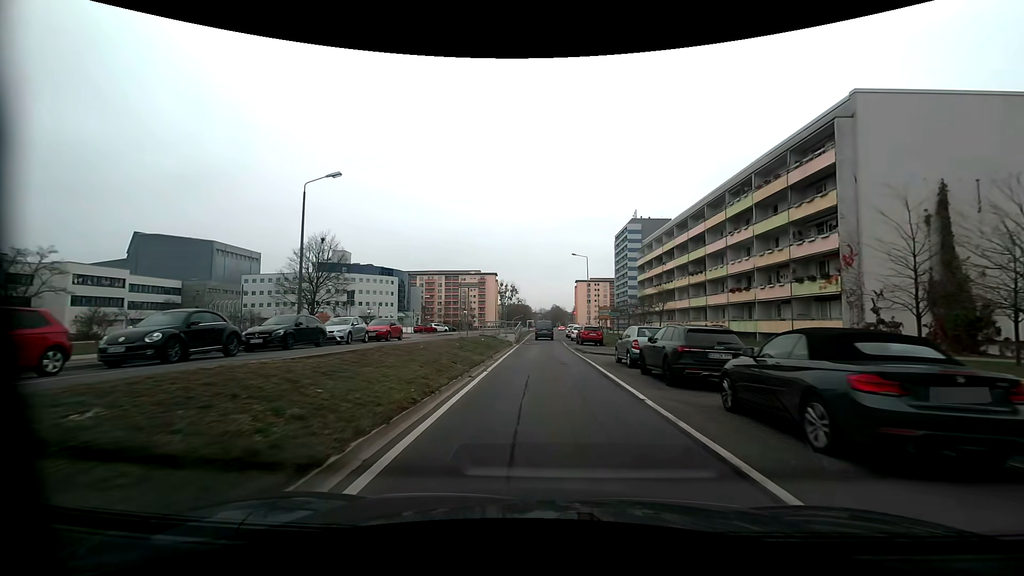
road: tertiary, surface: asphalt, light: Day
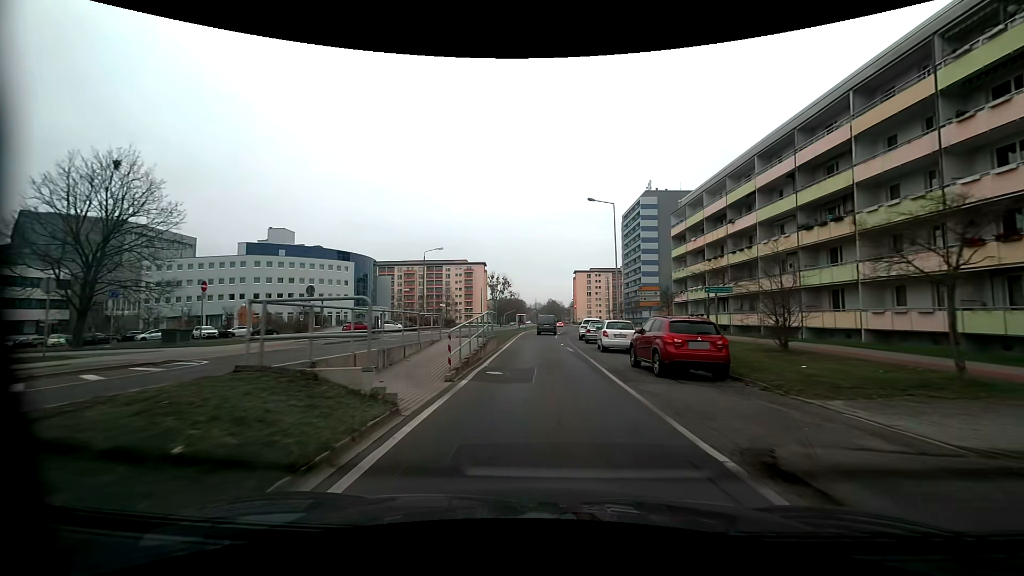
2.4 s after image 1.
(0.0, +27.3) m; +1°
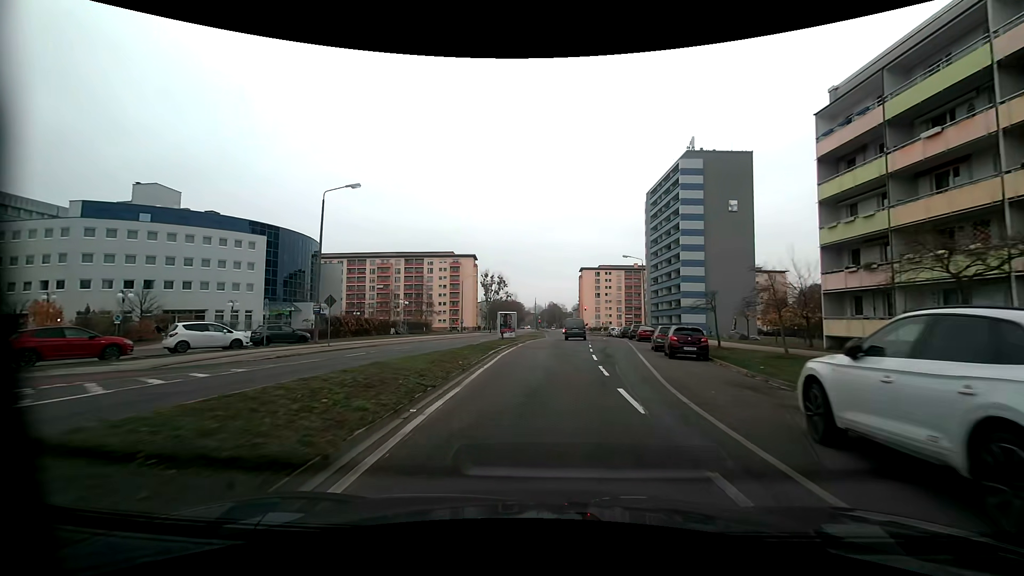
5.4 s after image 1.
(-0.4, +33.8) m; 0°
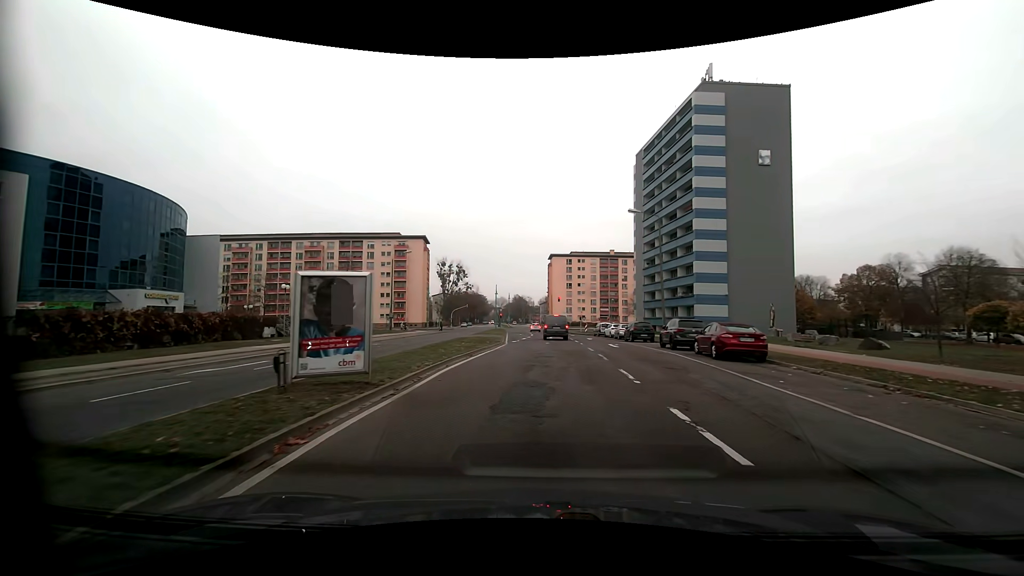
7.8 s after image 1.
(+0.9, +26.8) m; +3°
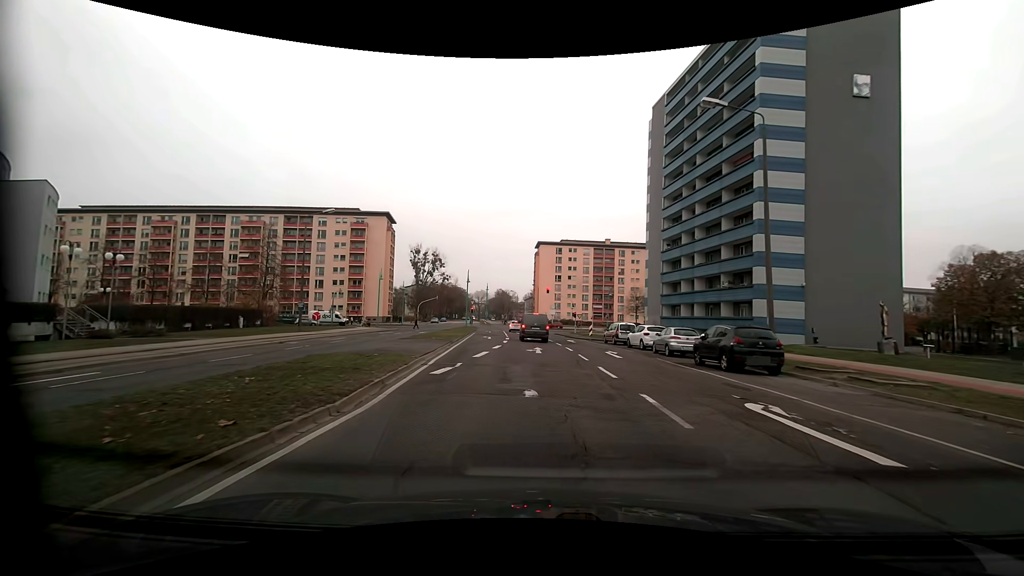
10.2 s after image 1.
(+0.8, +22.0) m; +2°
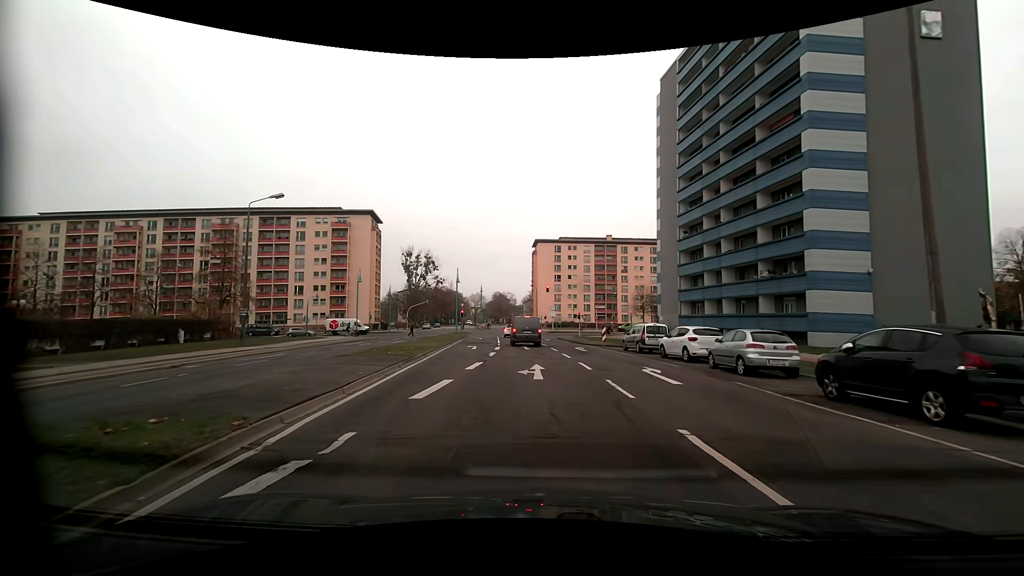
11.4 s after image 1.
(+0.1, +8.7) m; +1°
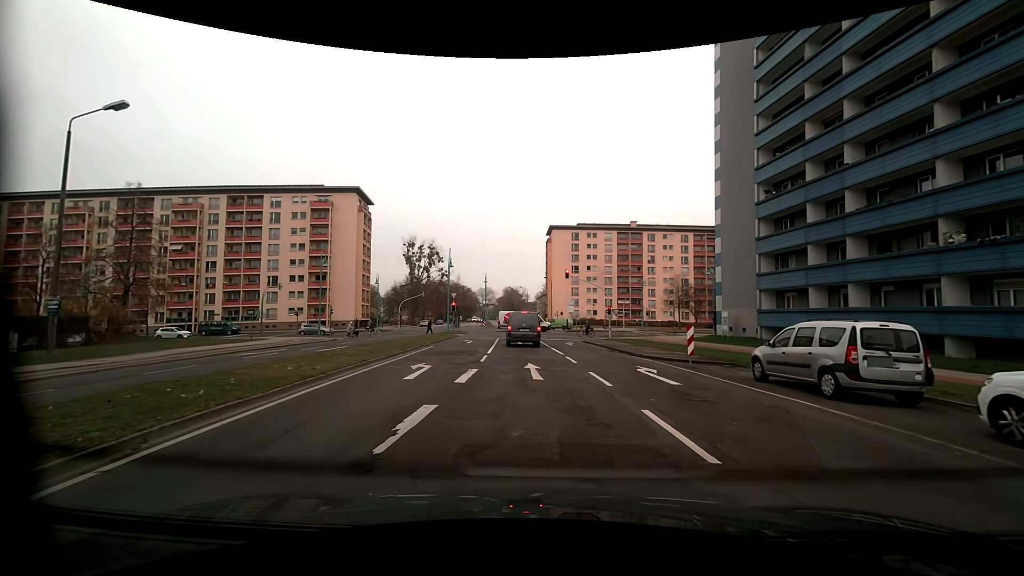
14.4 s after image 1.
(-0.2, +16.1) m; -1°
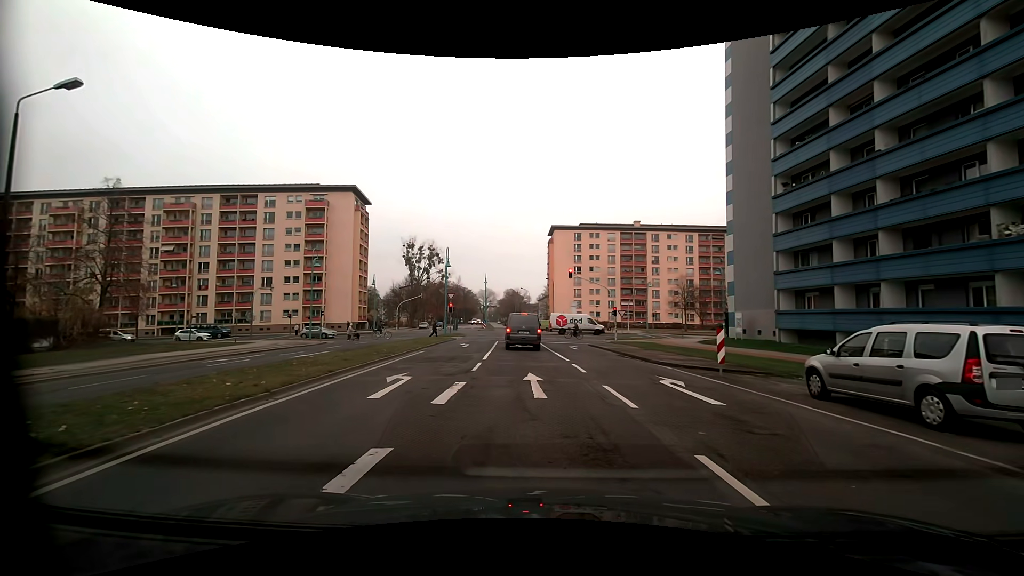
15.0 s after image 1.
(0.0, +2.6) m; 0°
(0, +10) (-1, +20) (-1, +30) (-2, +40) (-3, +50) (-3, +60) (-4, +70) (-5, +80) (-6, +90) (-7, +100) m
